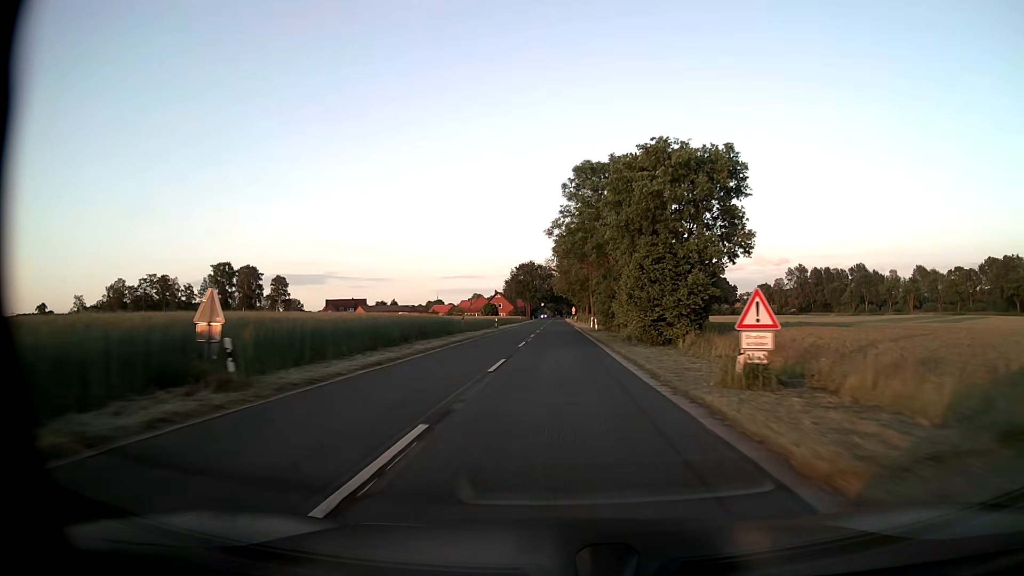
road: secondary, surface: asphalt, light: Day
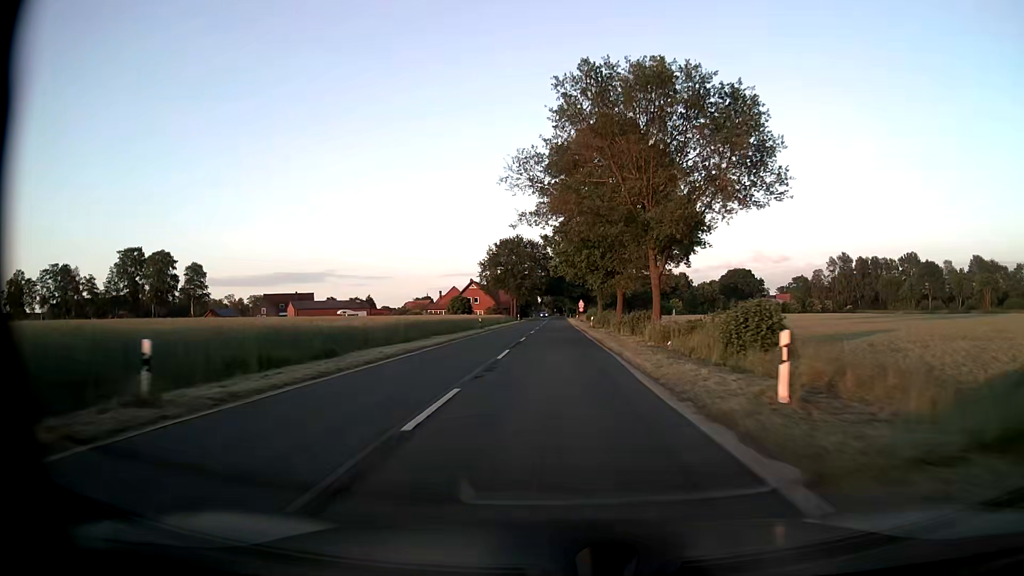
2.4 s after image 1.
(+0.1, +56.4) m; 0°
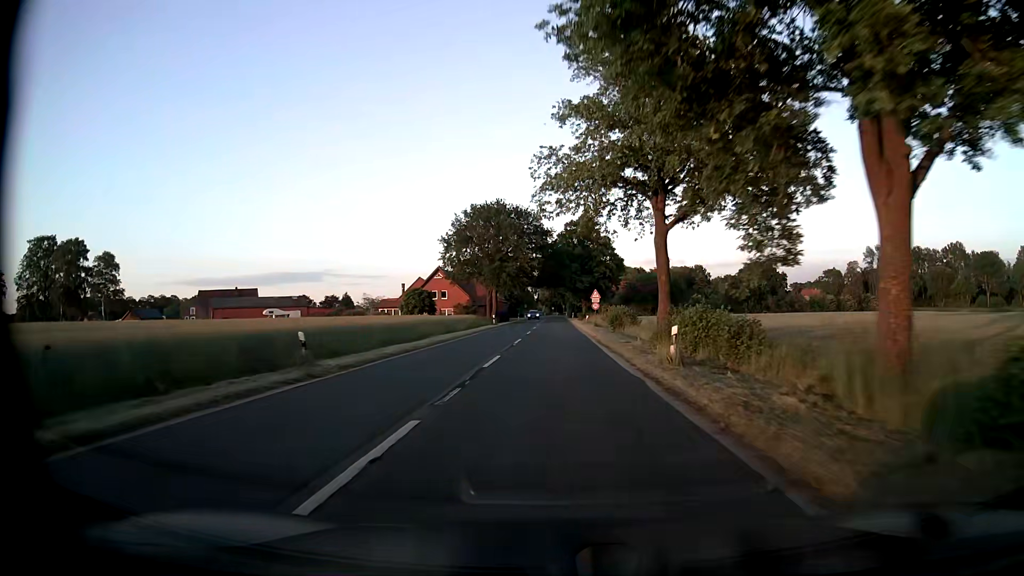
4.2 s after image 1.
(0.0, +39.0) m; 0°
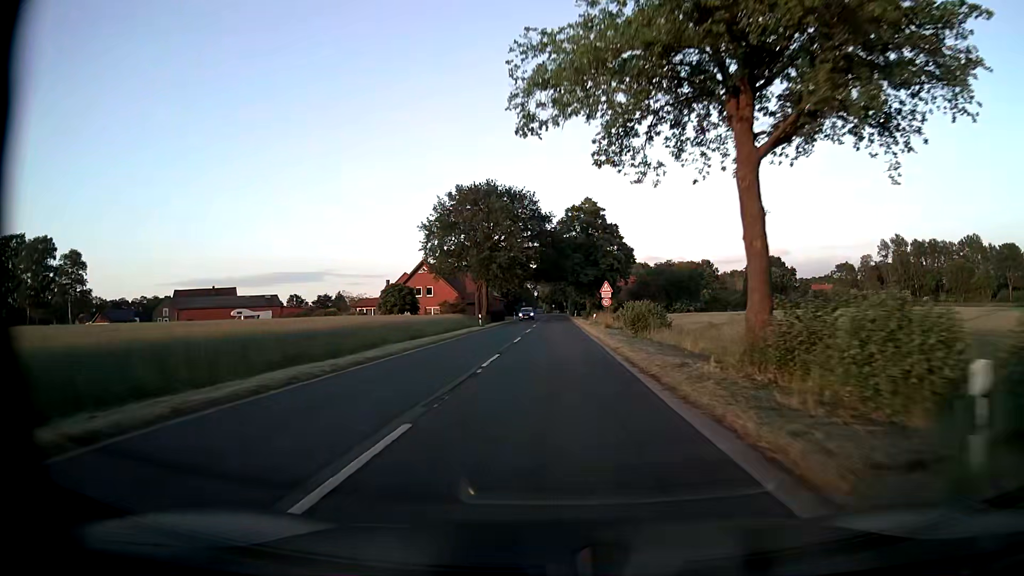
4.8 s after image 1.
(0.0, +12.2) m; 0°
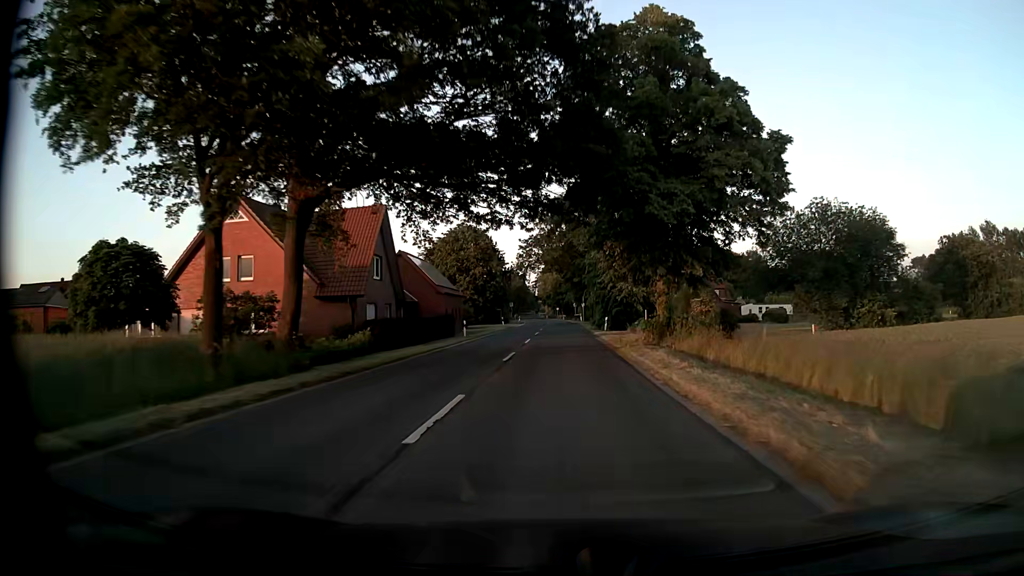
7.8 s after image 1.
(-0.3, +56.7) m; -1°
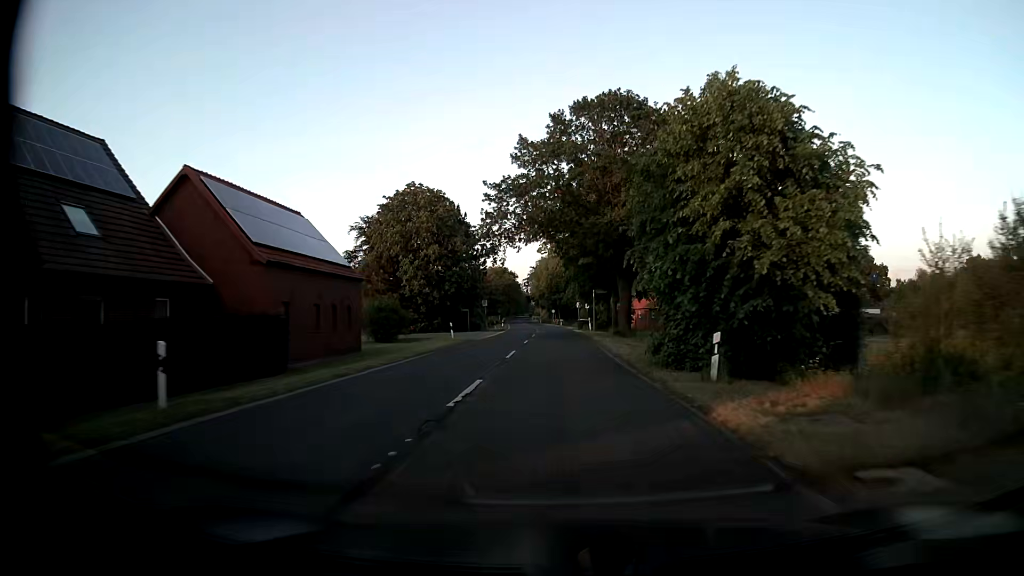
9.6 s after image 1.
(+0.1, +33.0) m; 0°
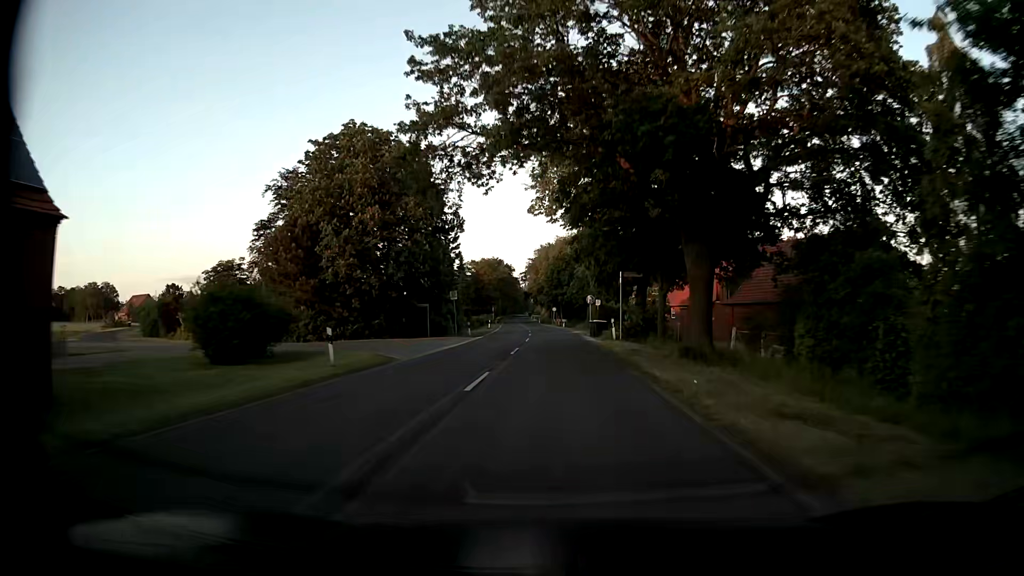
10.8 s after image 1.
(+0.2, +22.0) m; +1°
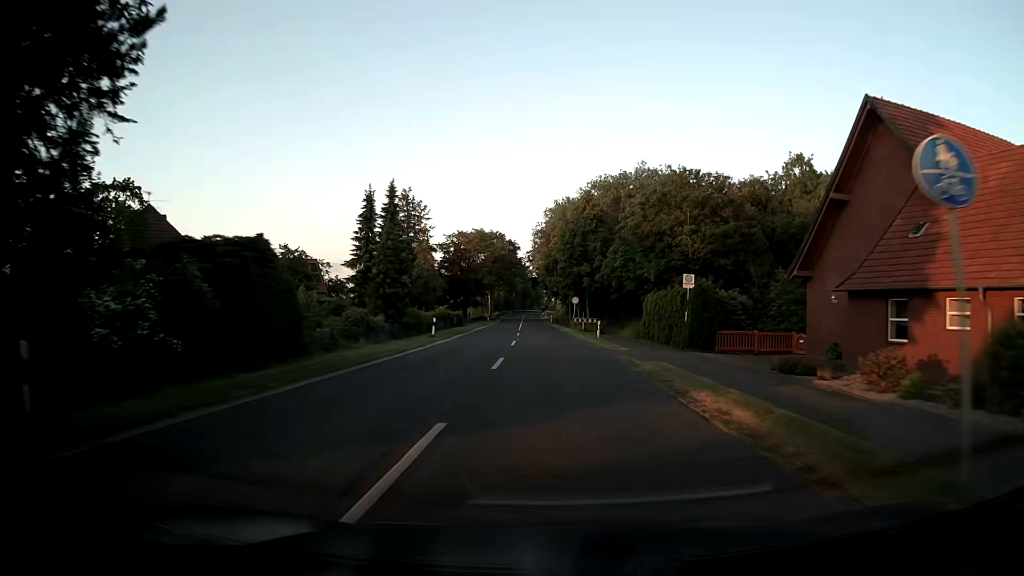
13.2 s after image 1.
(-0.6, +44.2) m; -2°
(0, +10) (0, +20) (0, +30) (-1, +40) (-1, +50) (-2, +60) (-2, +70) (-3, +80) (-3, +90) (-4, +100) m
